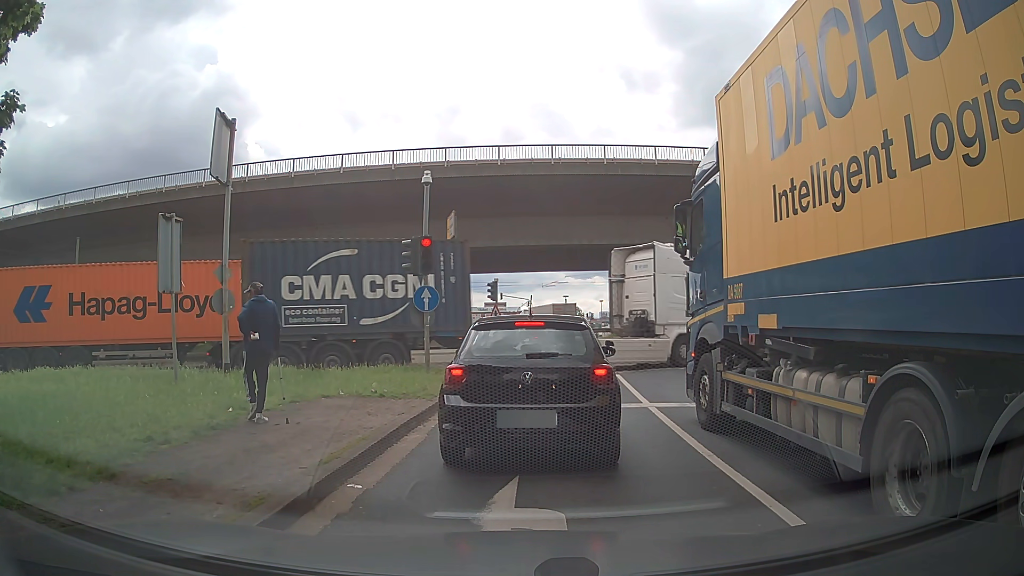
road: primary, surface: asphalt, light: Day
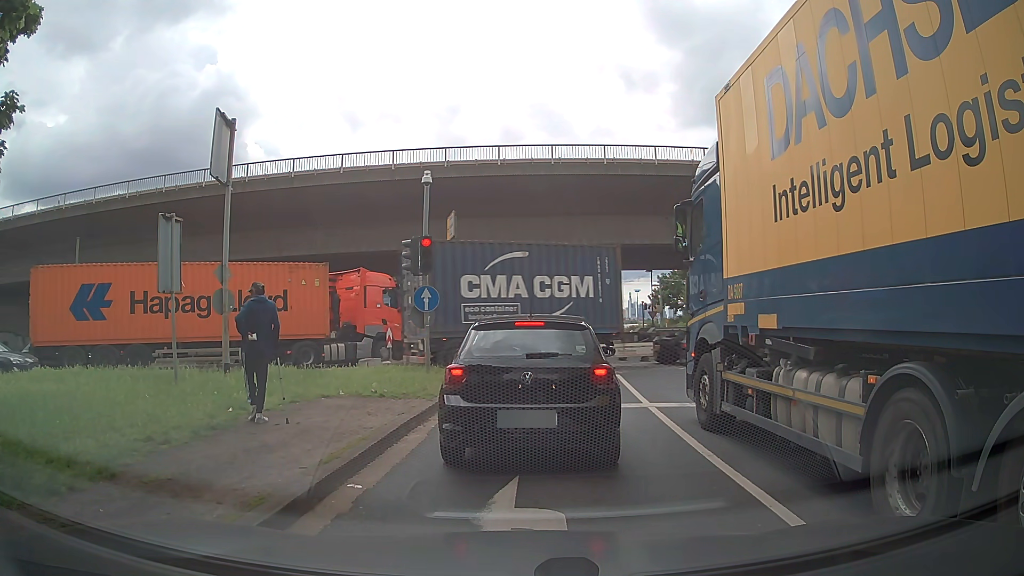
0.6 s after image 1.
(0.0, 0.0) m; 0°
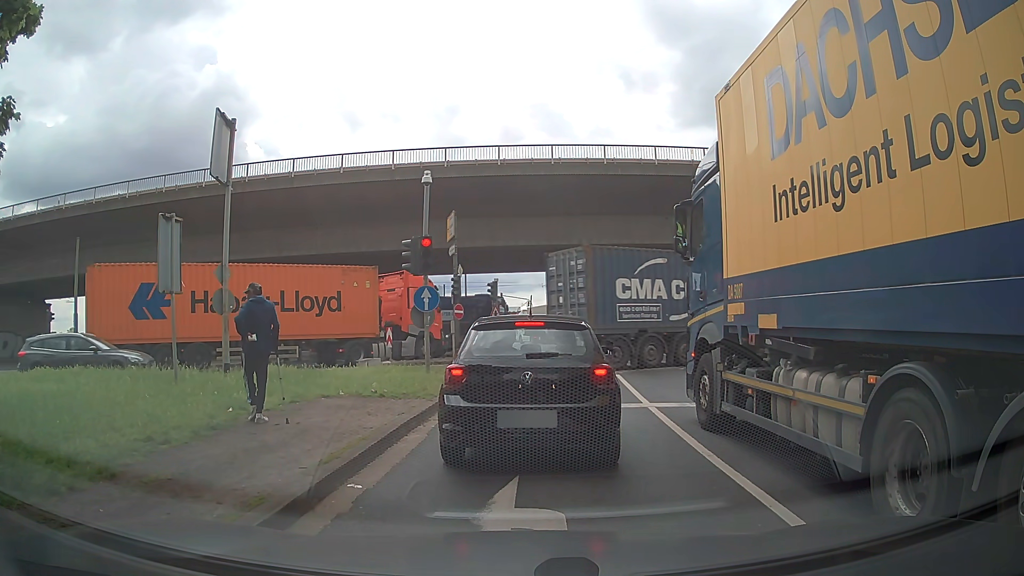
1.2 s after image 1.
(0.0, 0.0) m; 0°
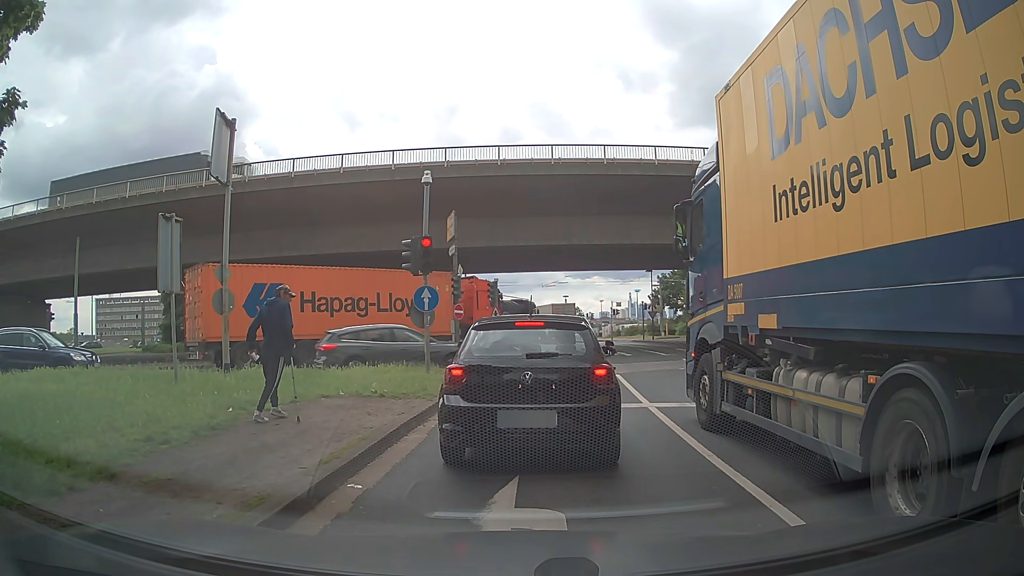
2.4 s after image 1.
(0.0, 0.0) m; 0°
